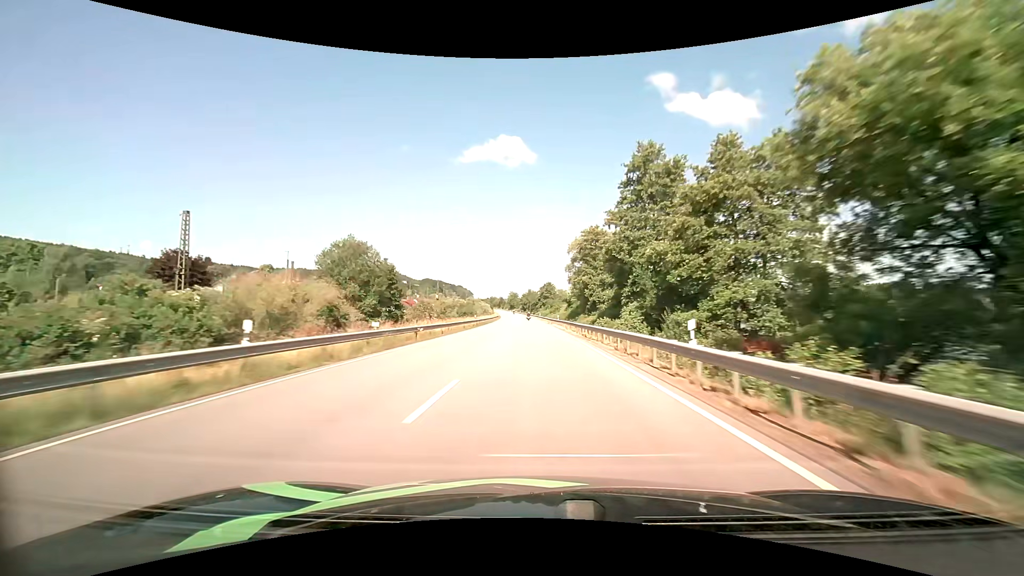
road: primary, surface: asphalt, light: Day
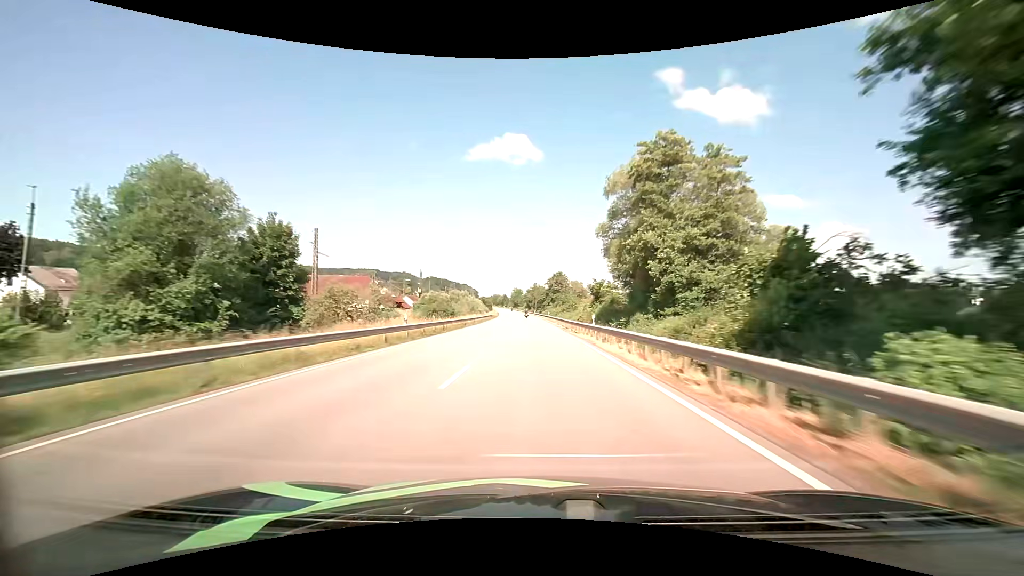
(-0.2, +33.6) m; -1°
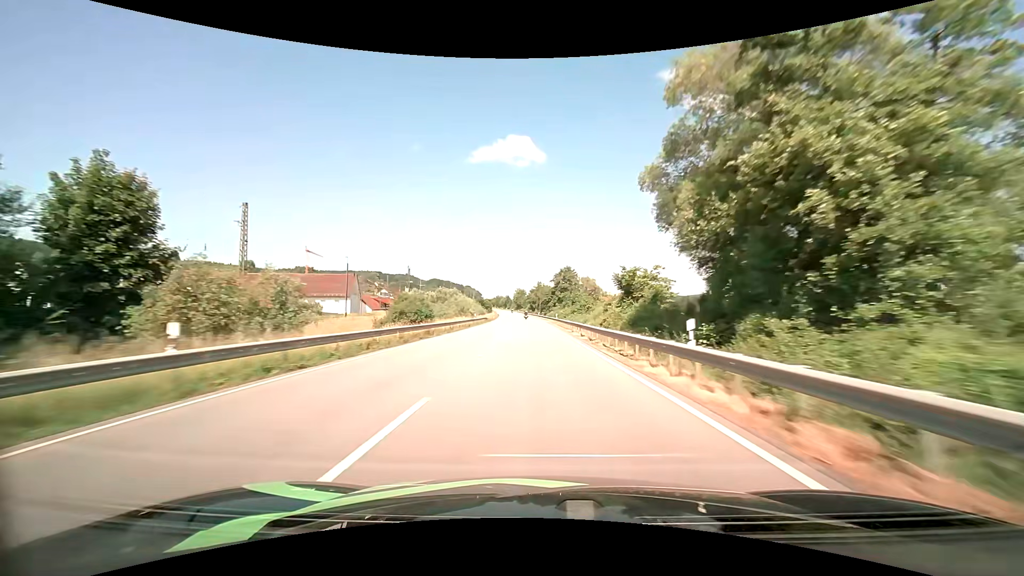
(0.0, +16.9) m; 0°
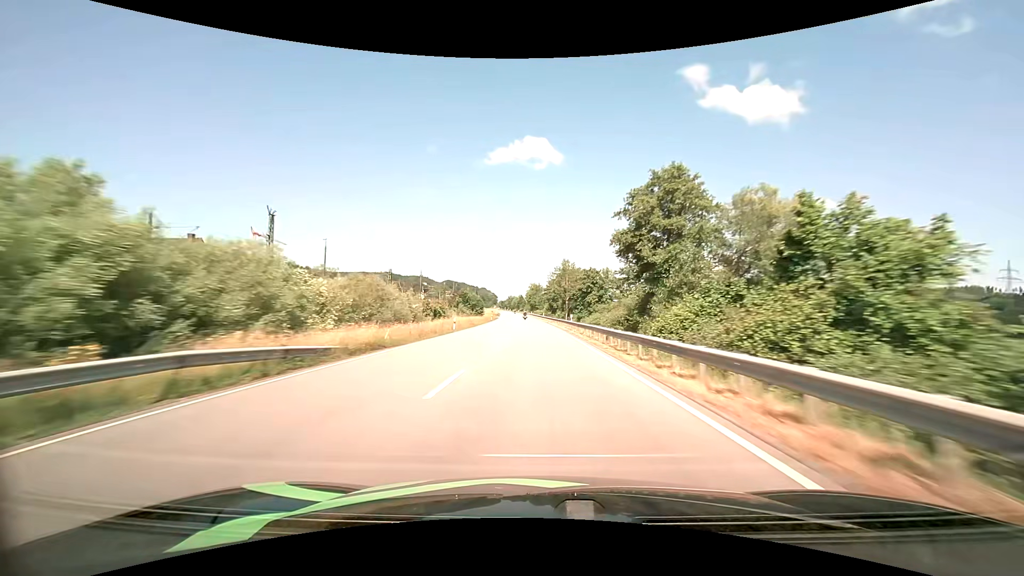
(-1.2, +68.4) m; -2°
(0, +10) (0, +20) (0, +30) (0, +40) (-1, +50) (-1, +60) (-1, +70) (-2, +80) (-2, +90) (-2, +100) m
